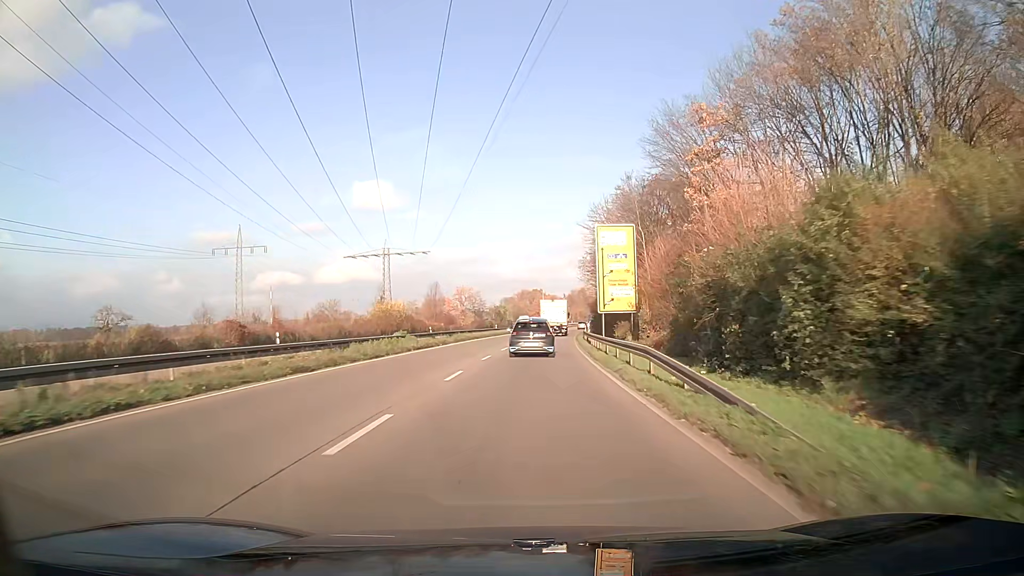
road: trunk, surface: asphalt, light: Day
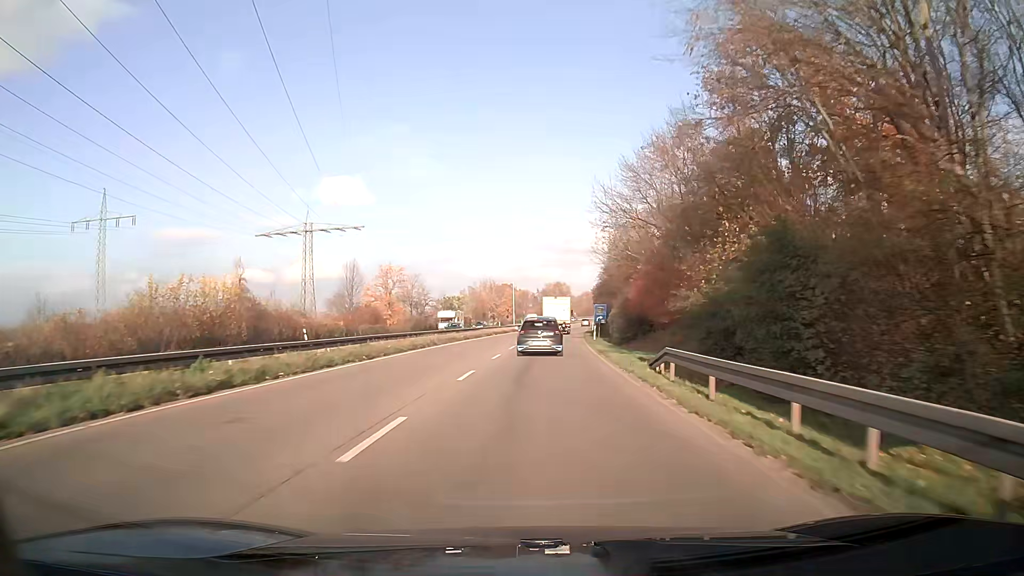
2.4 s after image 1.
(+0.9, +45.6) m; +3°
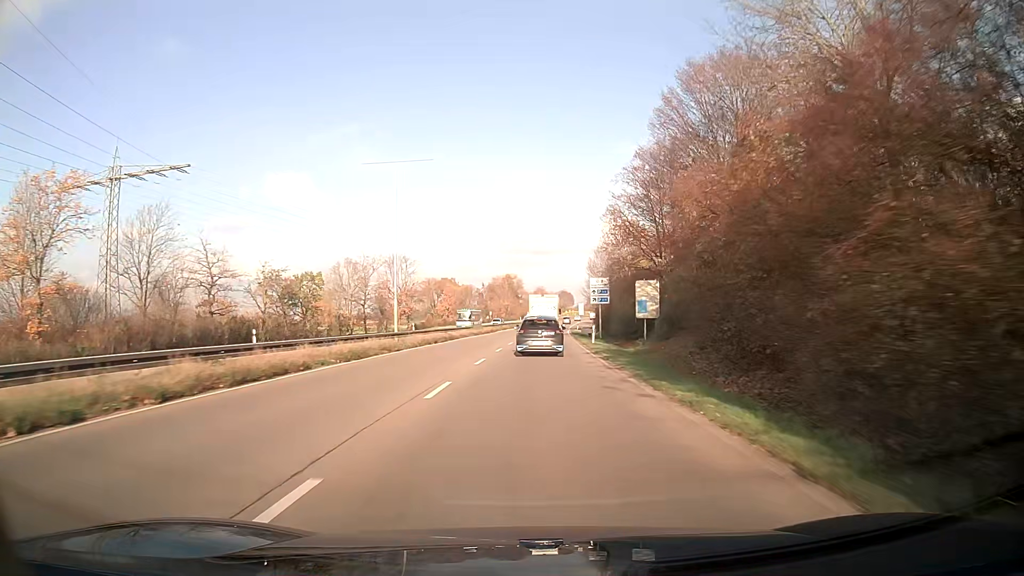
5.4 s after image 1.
(+2.1, +57.8) m; +4°
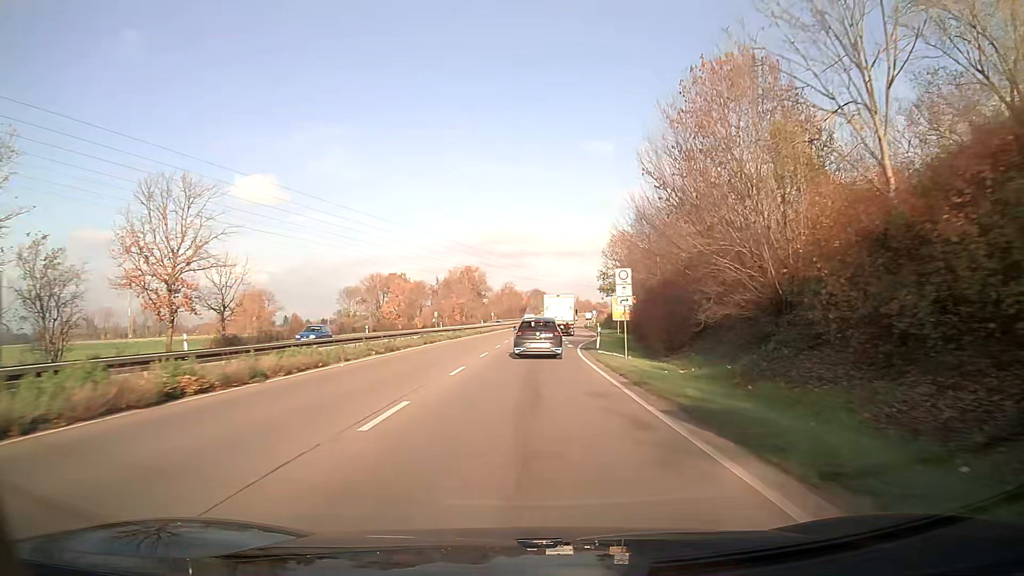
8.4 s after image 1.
(+1.3, +57.5) m; +2°
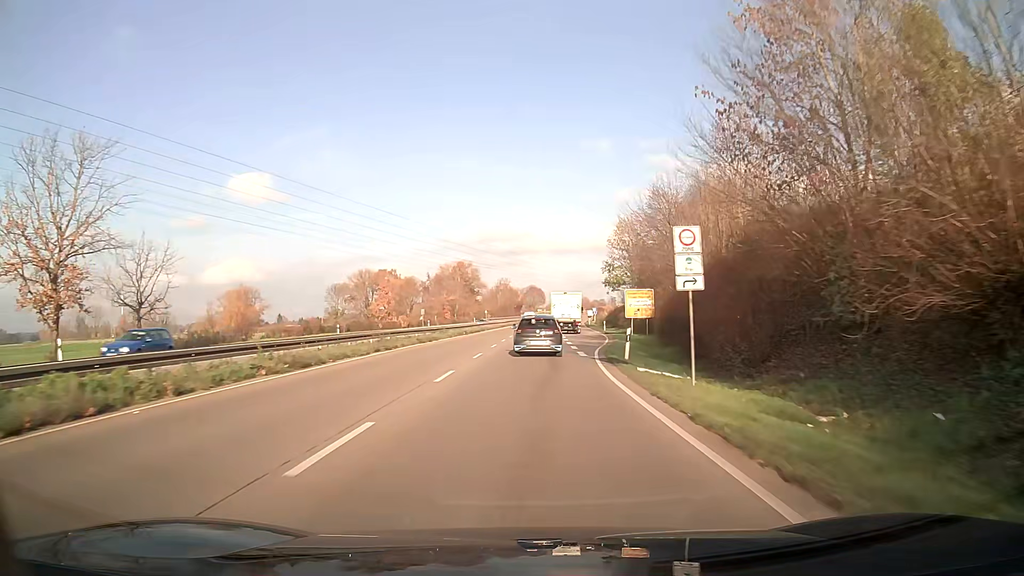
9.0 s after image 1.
(0.0, +11.5) m; 0°
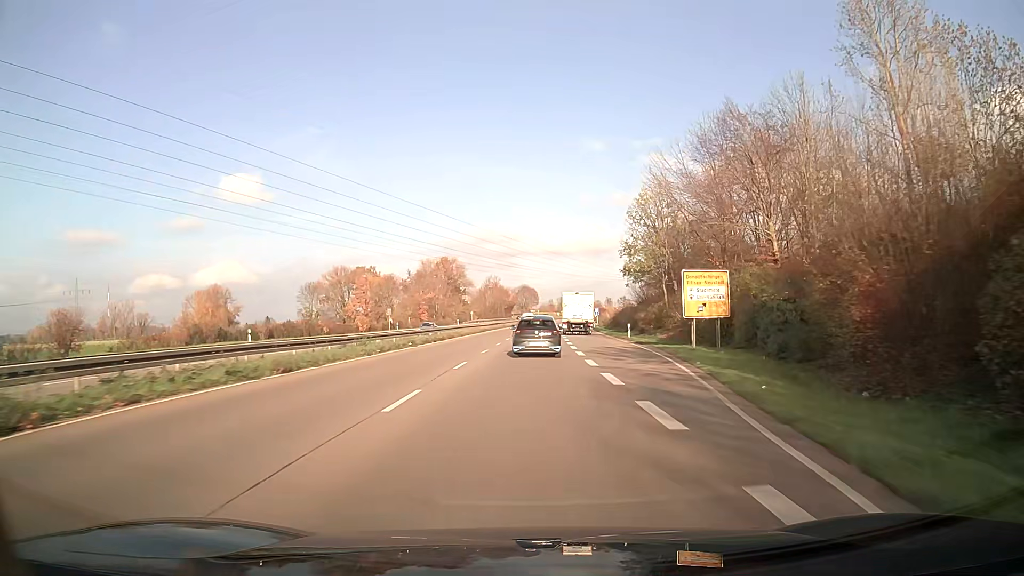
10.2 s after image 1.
(+0.2, +23.0) m; +1°
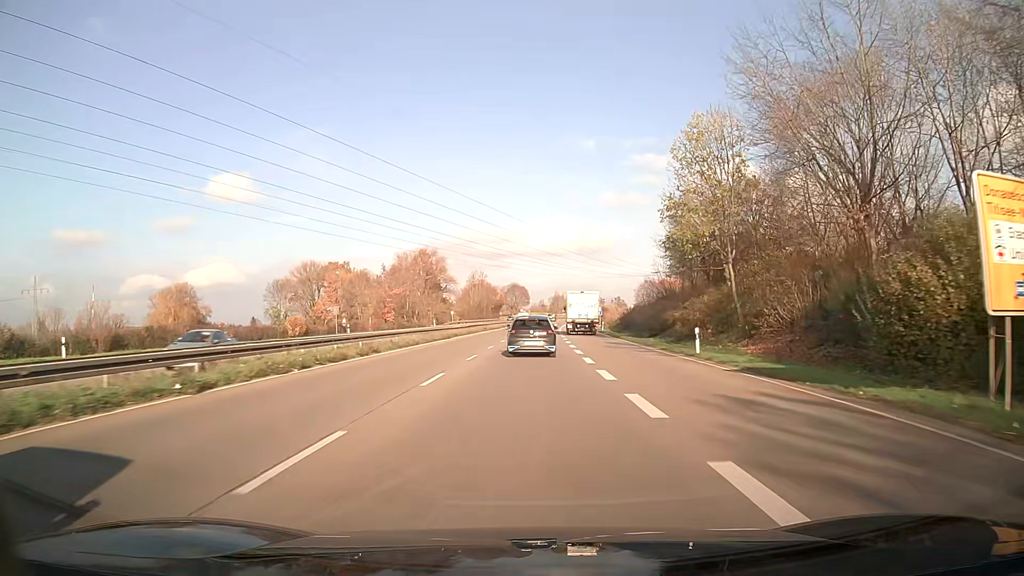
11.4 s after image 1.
(+0.1, +23.0) m; +1°
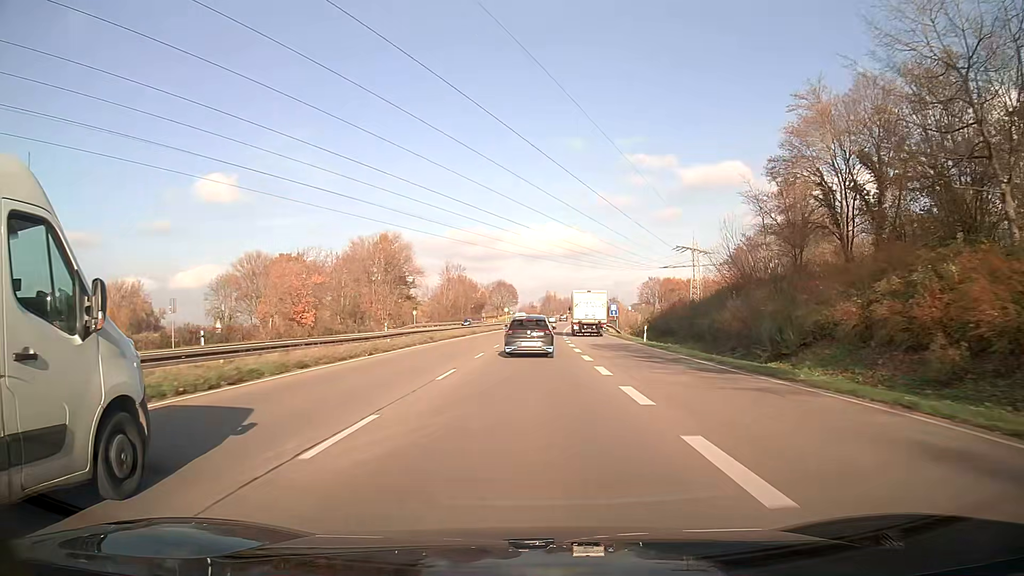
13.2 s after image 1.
(+0.3, +34.7) m; +1°
